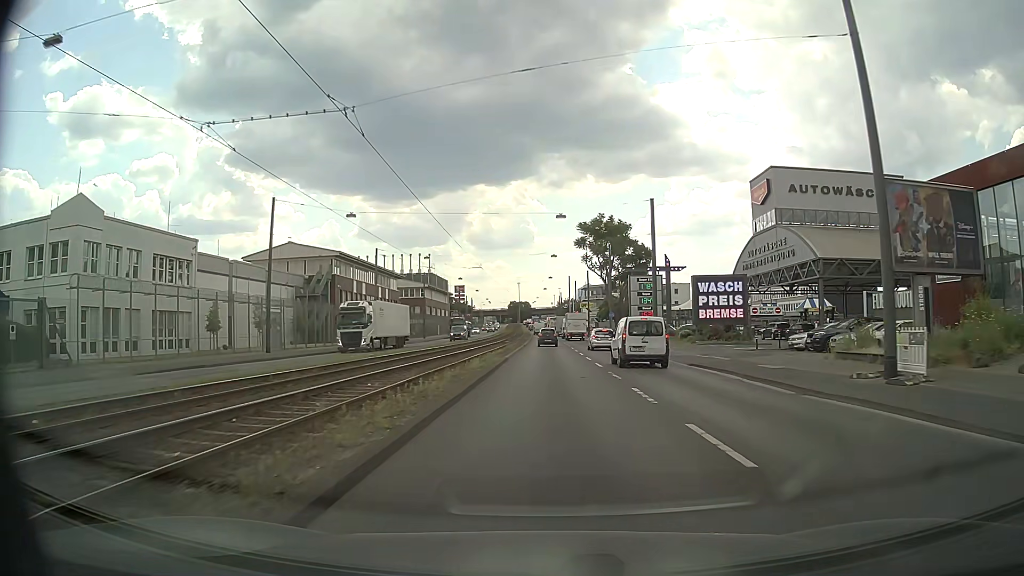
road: primary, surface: asphalt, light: Day
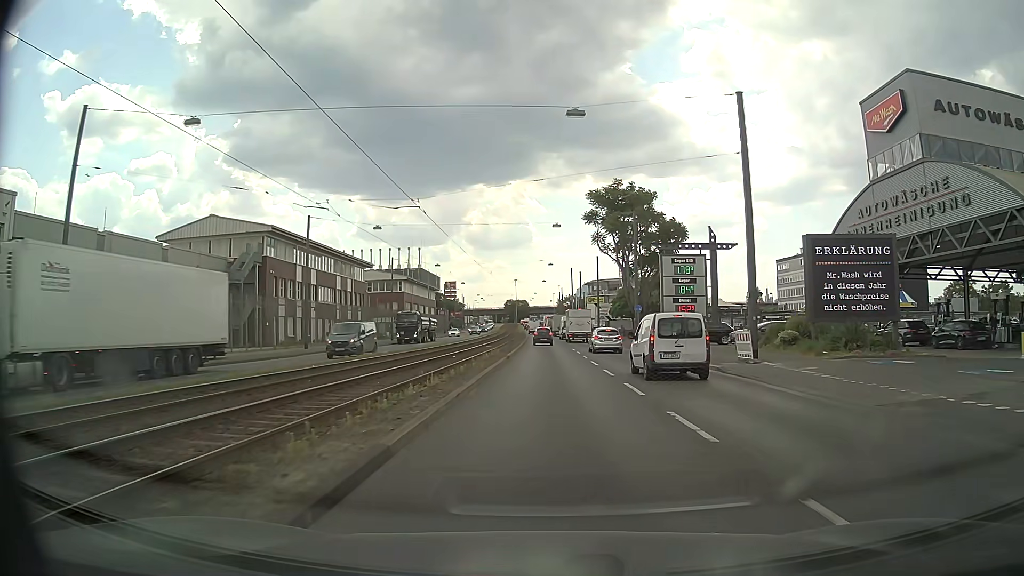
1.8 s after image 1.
(0.0, +22.4) m; 0°
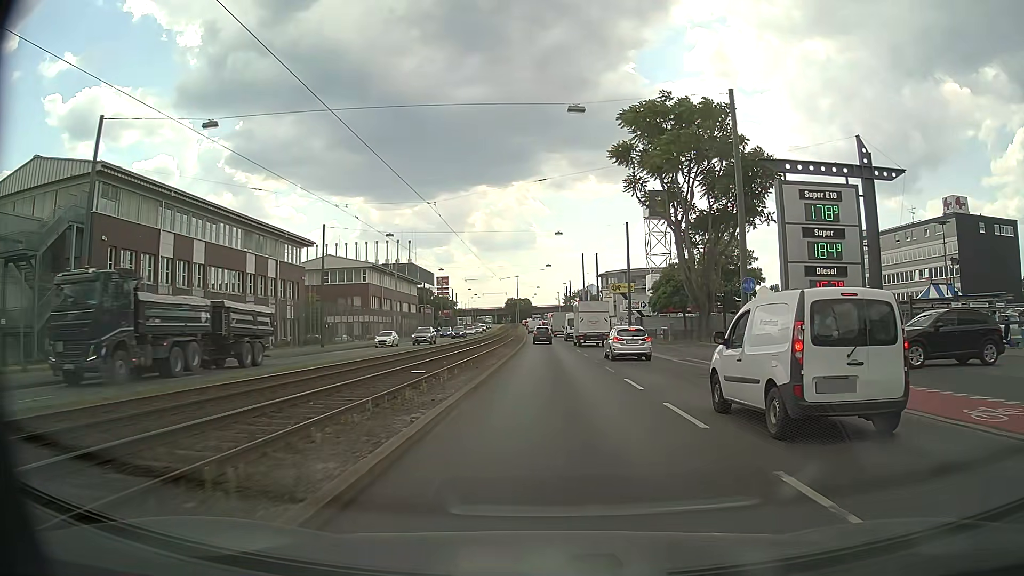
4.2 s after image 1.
(-0.1, +29.2) m; 0°
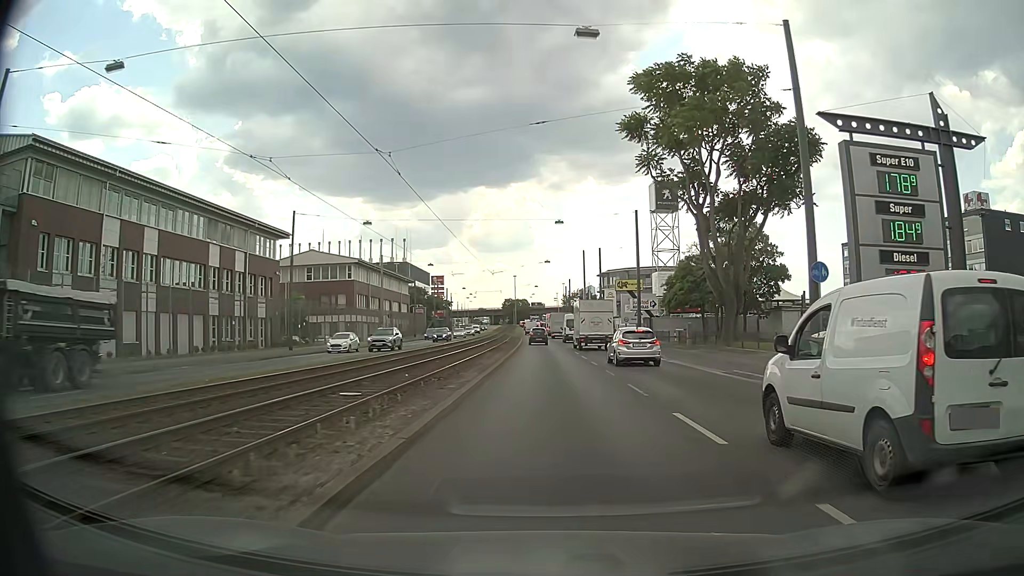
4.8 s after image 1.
(0.0, +7.2) m; 0°
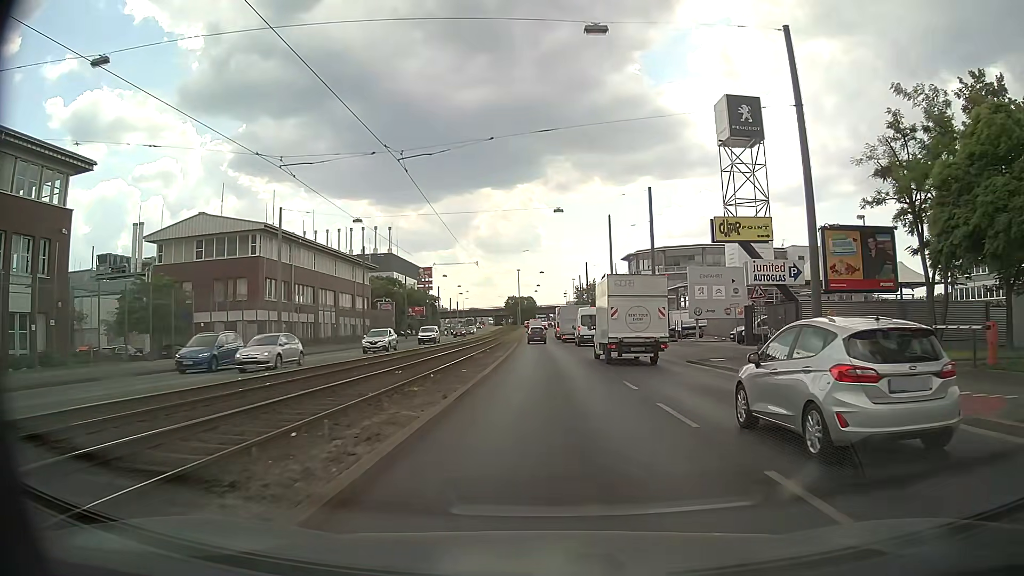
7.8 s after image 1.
(-0.1, +34.8) m; 0°
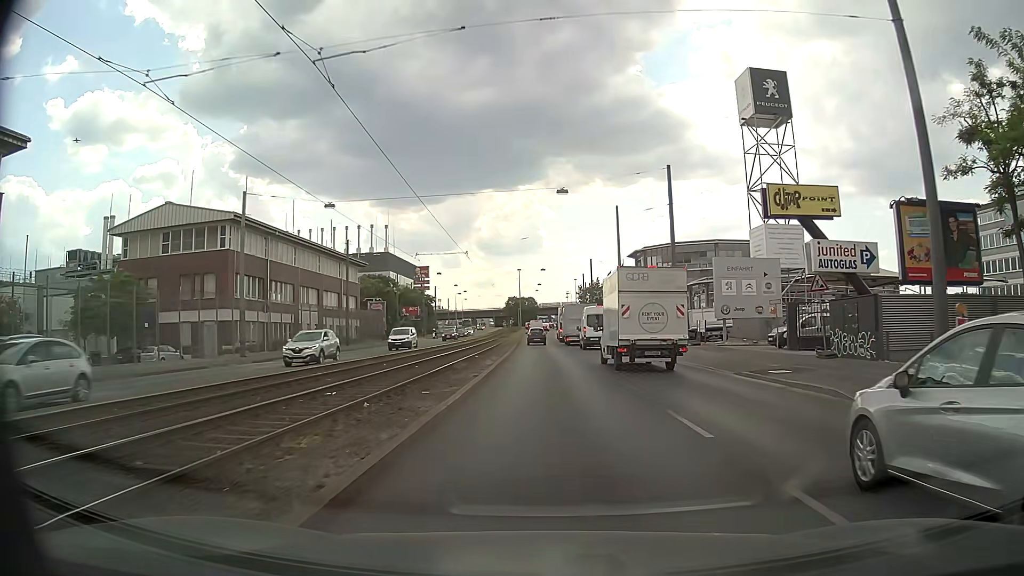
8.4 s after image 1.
(0.0, +6.8) m; -1°
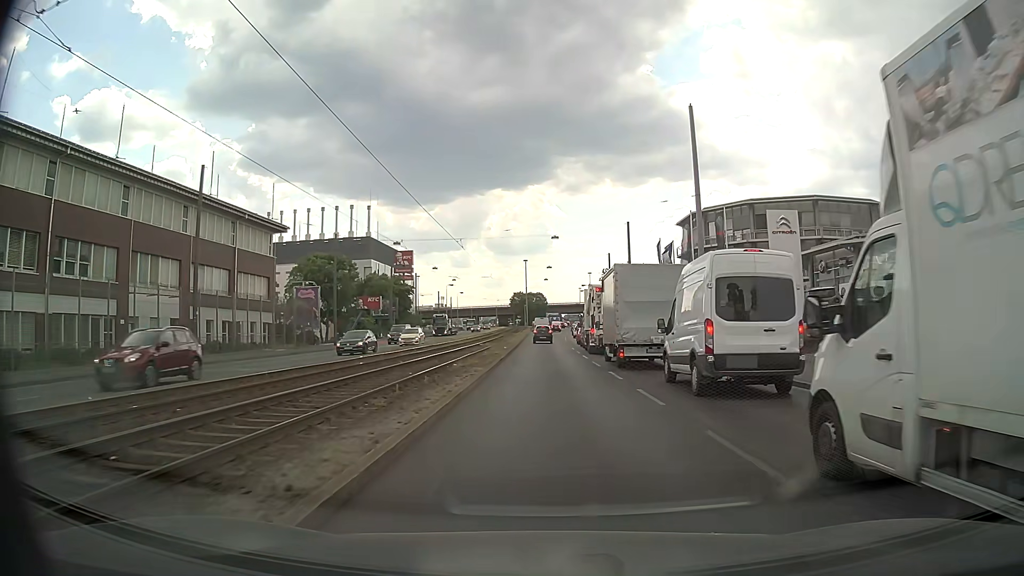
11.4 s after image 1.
(-0.2, +32.7) m; -1°
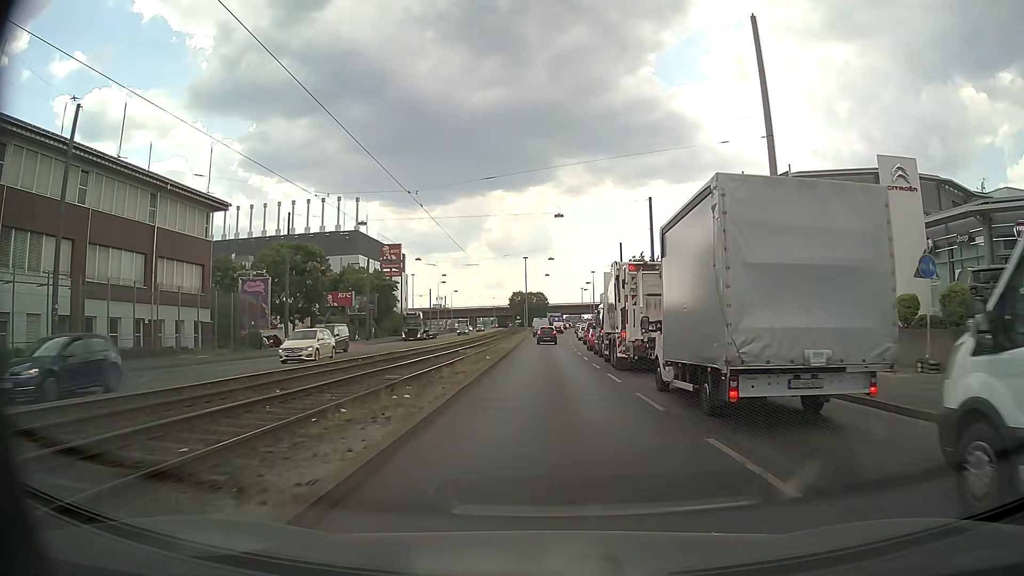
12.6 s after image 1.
(0.0, +12.5) m; 0°
(0, +10) (0, +20) (0, +30) (0, +40) (0, +50) (0, +60) (-1, +70) (-1, +80) (-1, +90) (-1, +100) m
